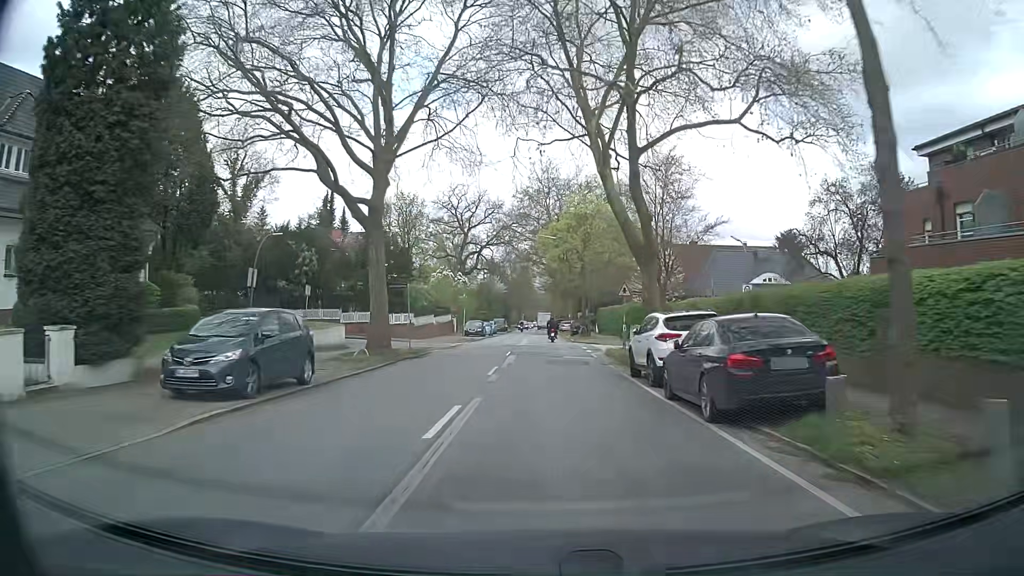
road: residential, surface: asphalt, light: Day
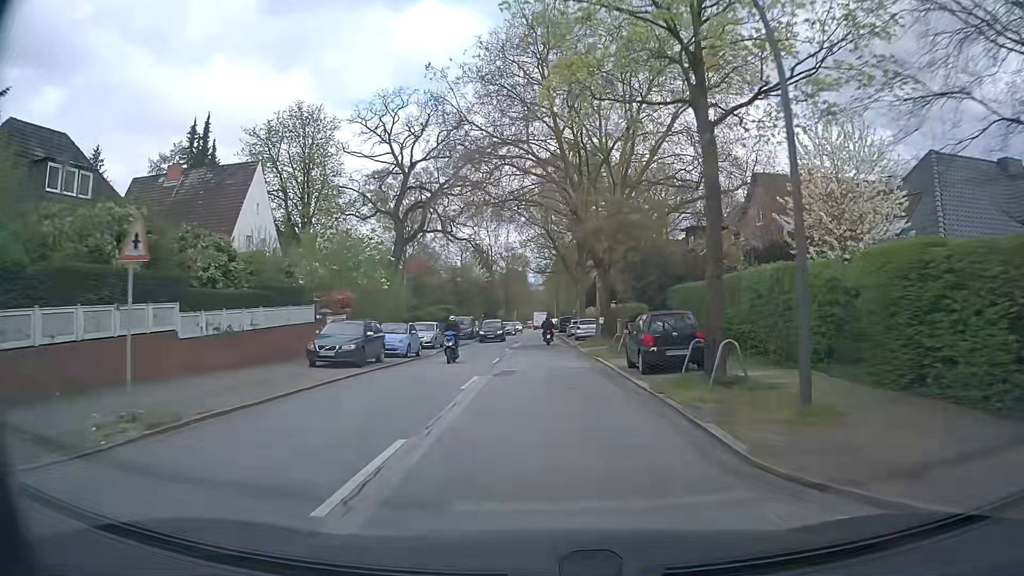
(+0.3, +41.1) m; +1°
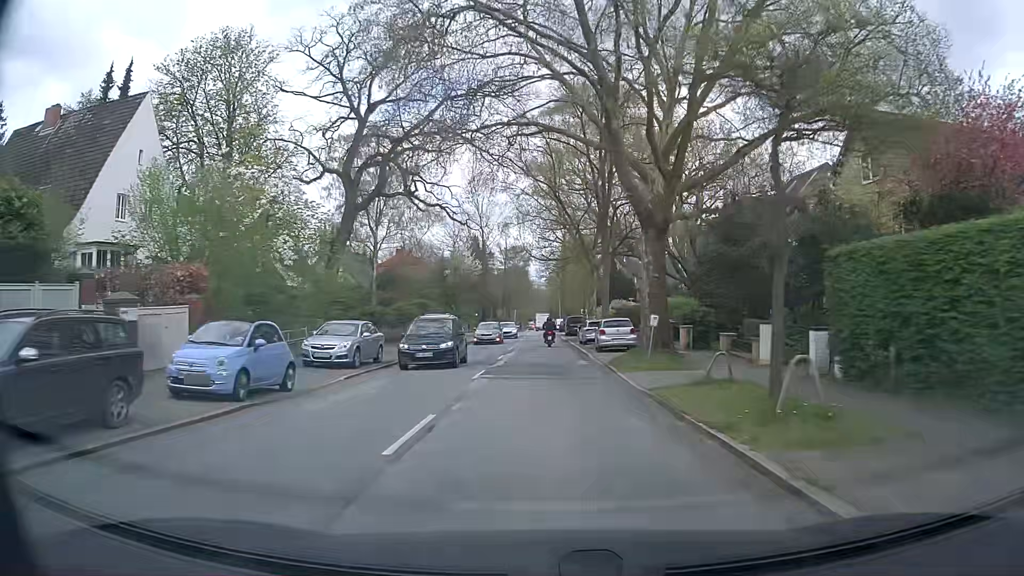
(-0.1, +16.2) m; 0°
(0, +10) (0, +20) (0, +30) (0, +40) (0, +50) (0, +60) (0, +70) (0, +80) (0, +90) (0, +100) m
